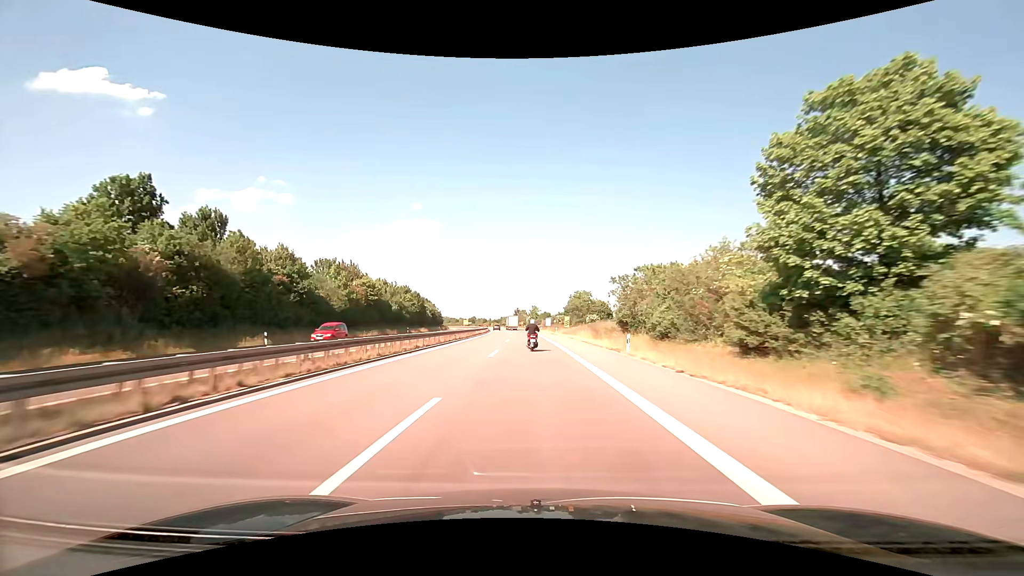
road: trunk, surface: asphalt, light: Day
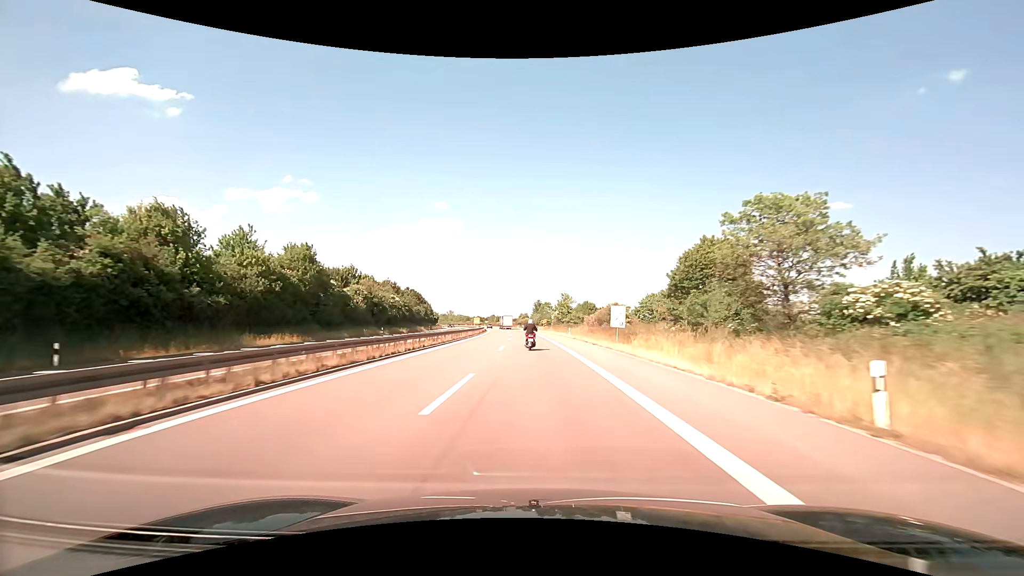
(-1.7, +67.9) m; -3°
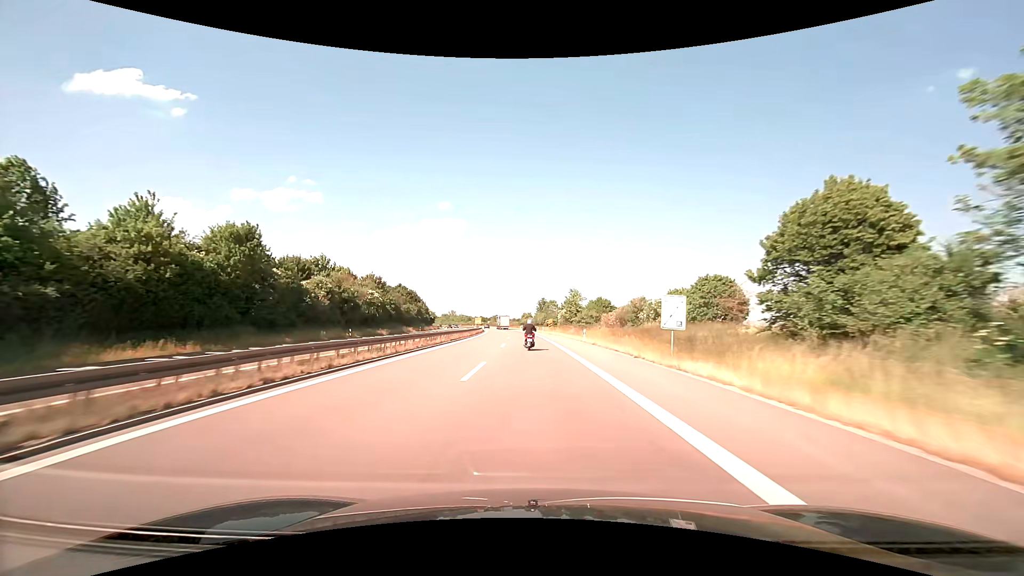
(0.0, +13.7) m; 0°
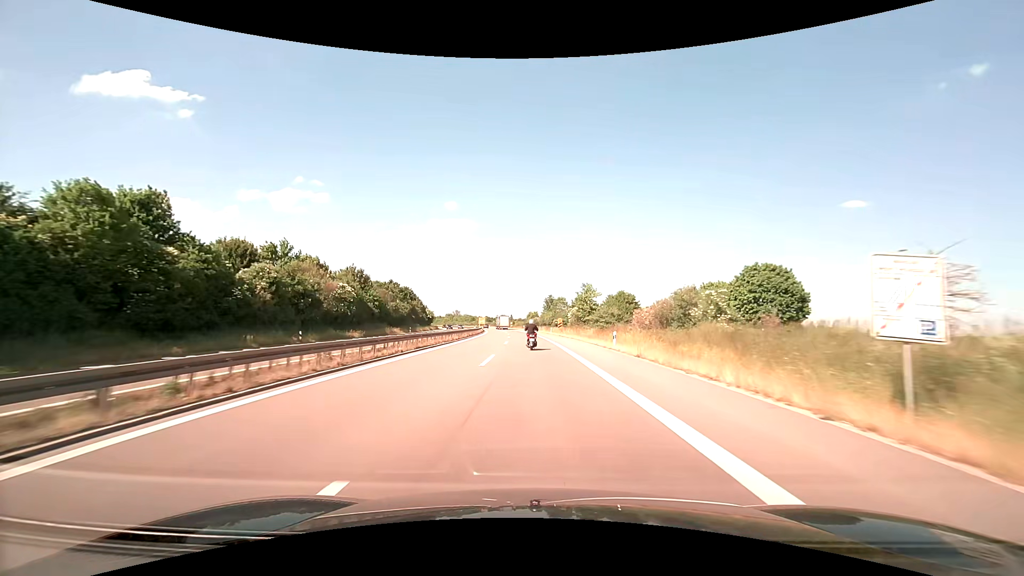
(-0.1, +13.7) m; -1°
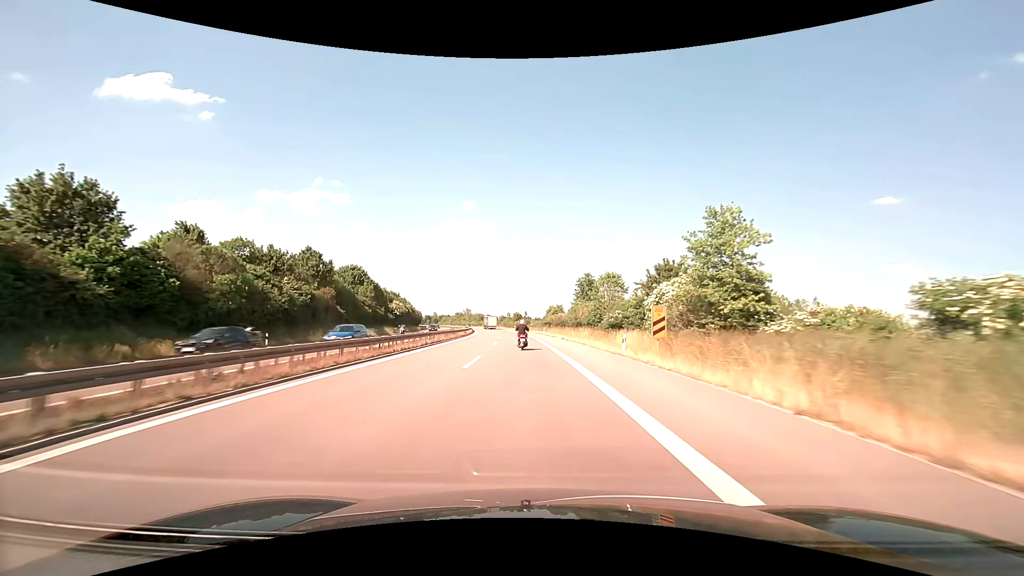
(-1.0, +55.1) m; -2°
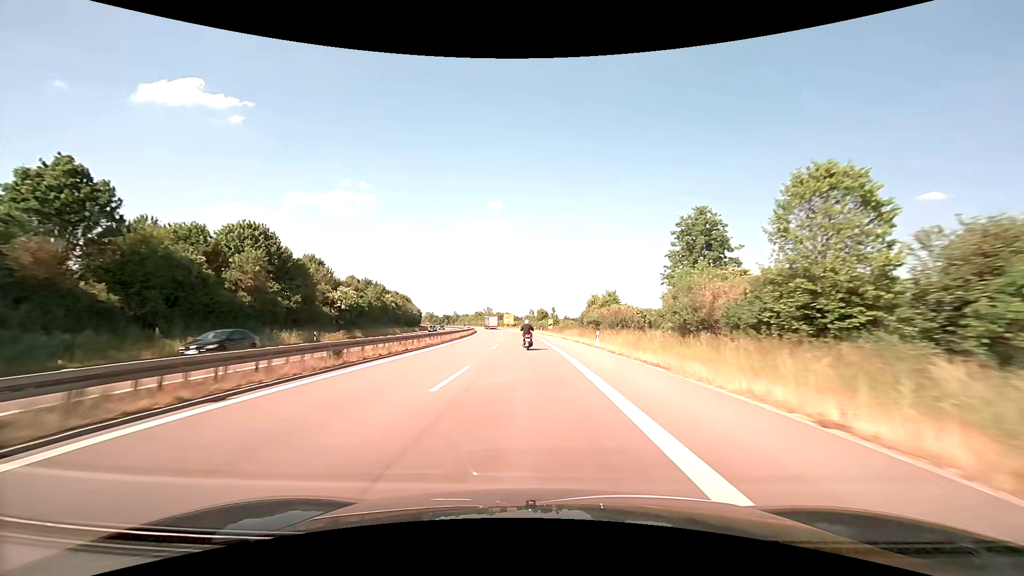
(-1.0, +41.7) m; -3°
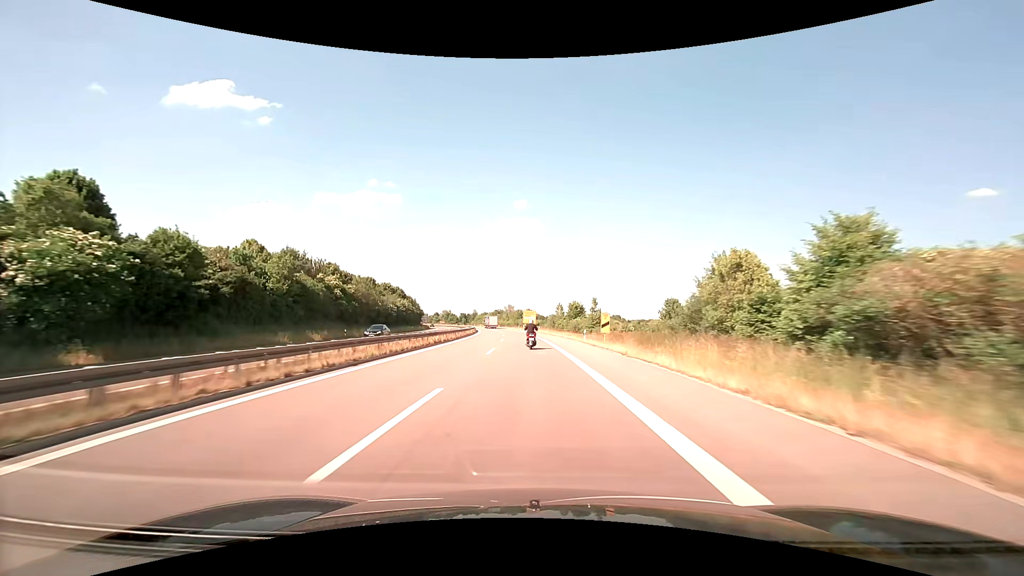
(-1.0, +42.1) m; -3°
(0, +10) (0, +20) (-1, +30) (-1, +40) (-1, +50) (-2, +60) (-3, +70) (-3, +80) (-4, +90) (-5, +100) m
